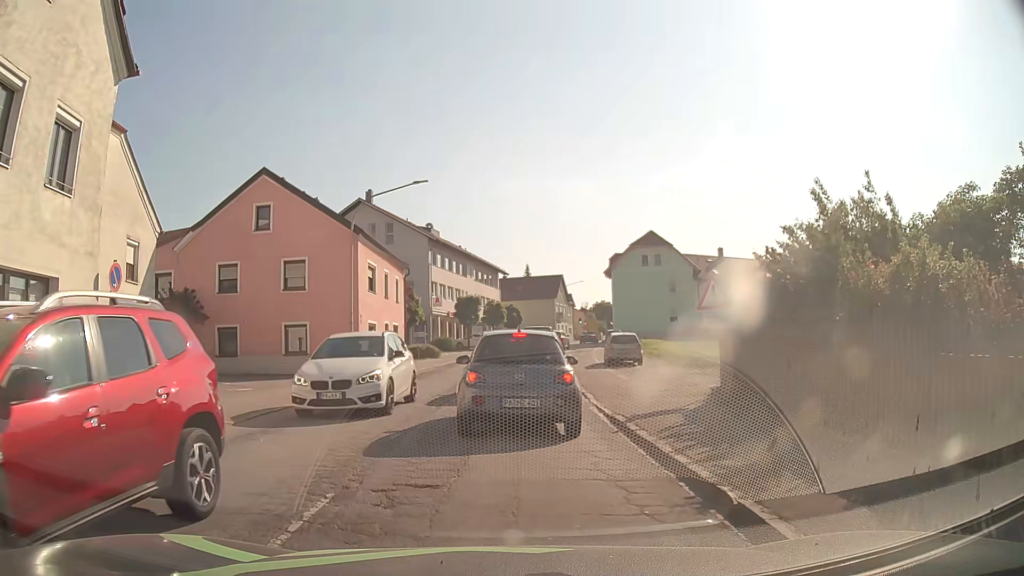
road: secondary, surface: asphalt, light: Day
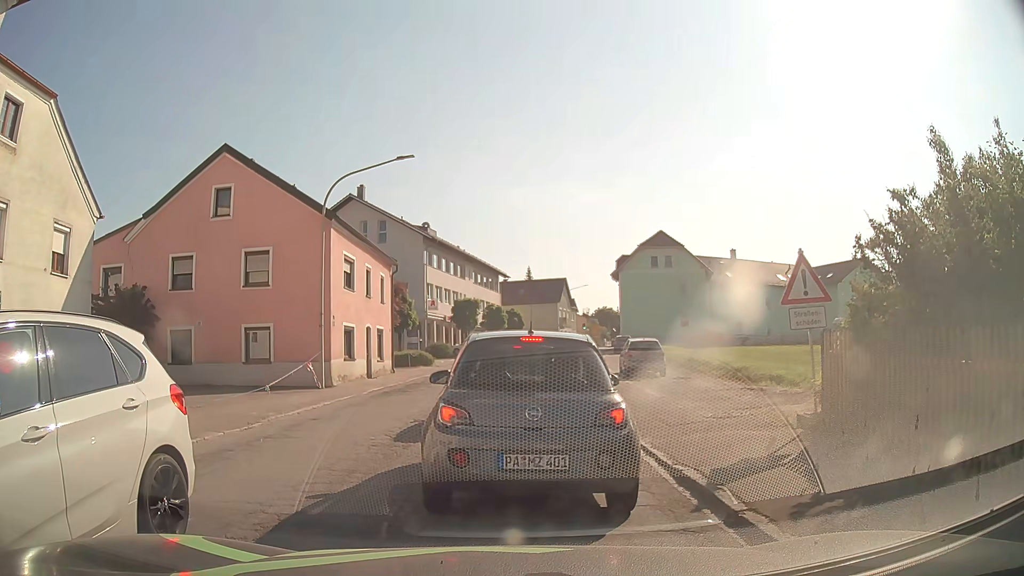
(-0.1, +4.2) m; -1°
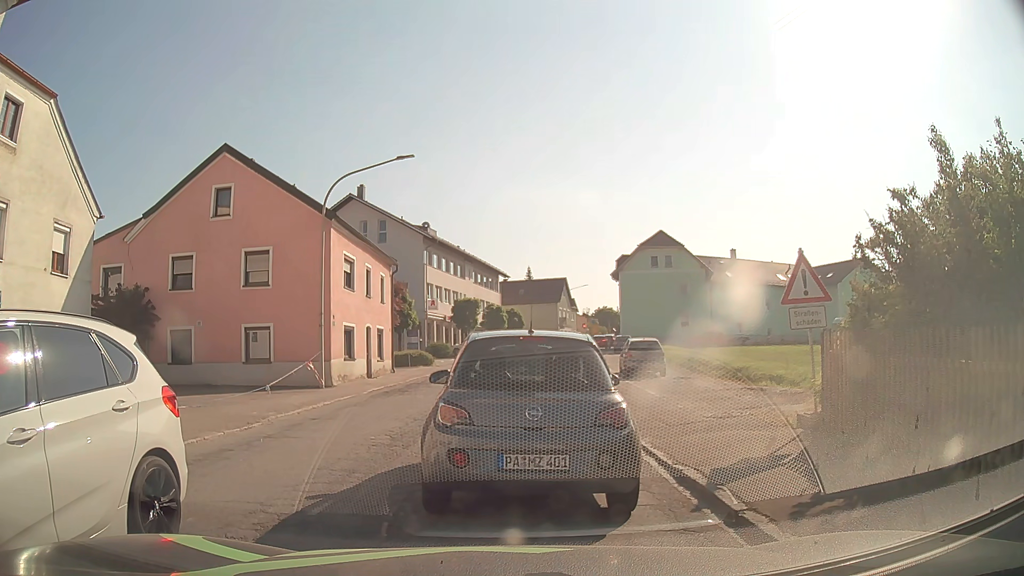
(0.0, +0.1) m; 0°
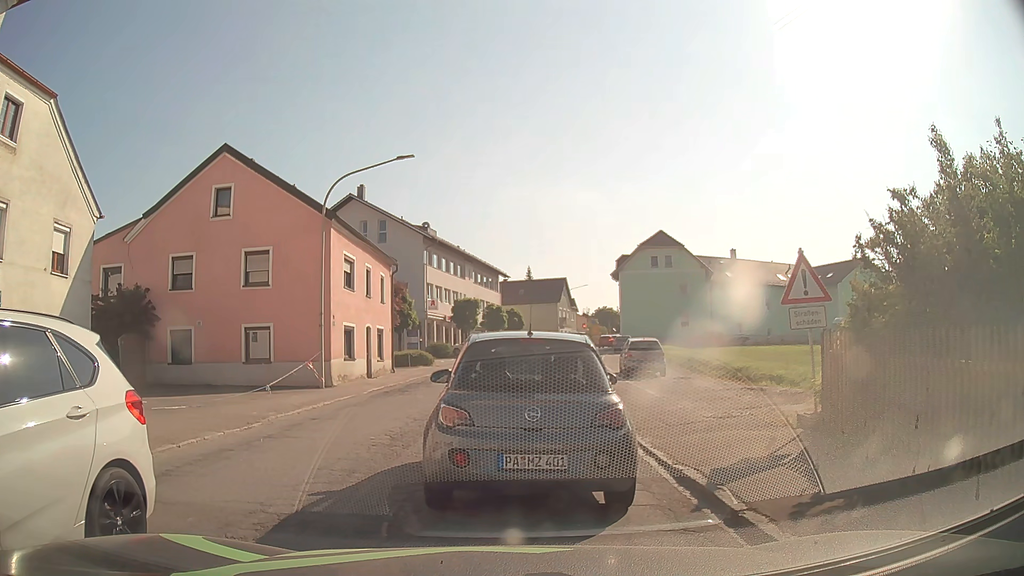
(0.0, 0.0) m; 0°
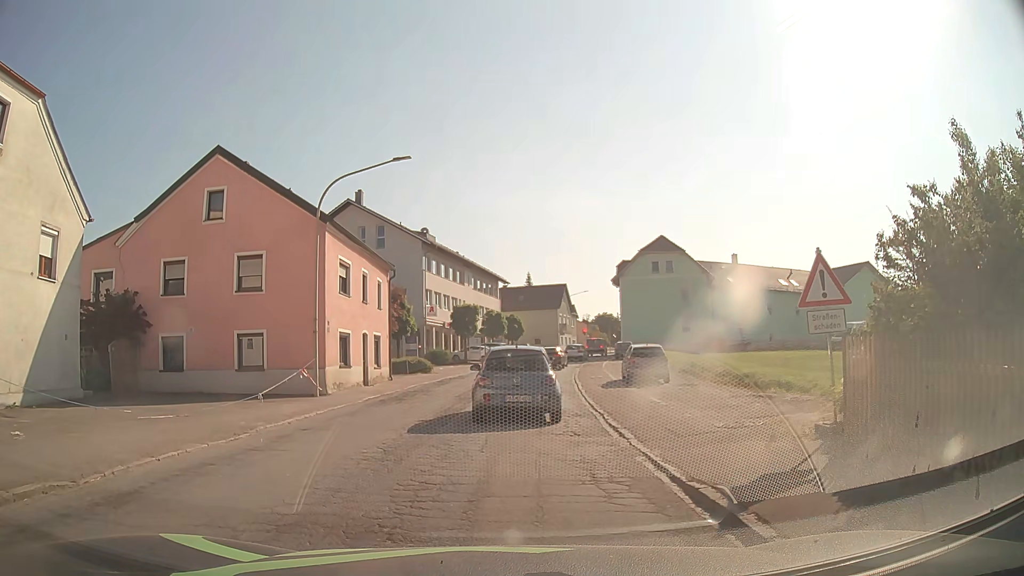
(0.0, +0.7) m; -1°
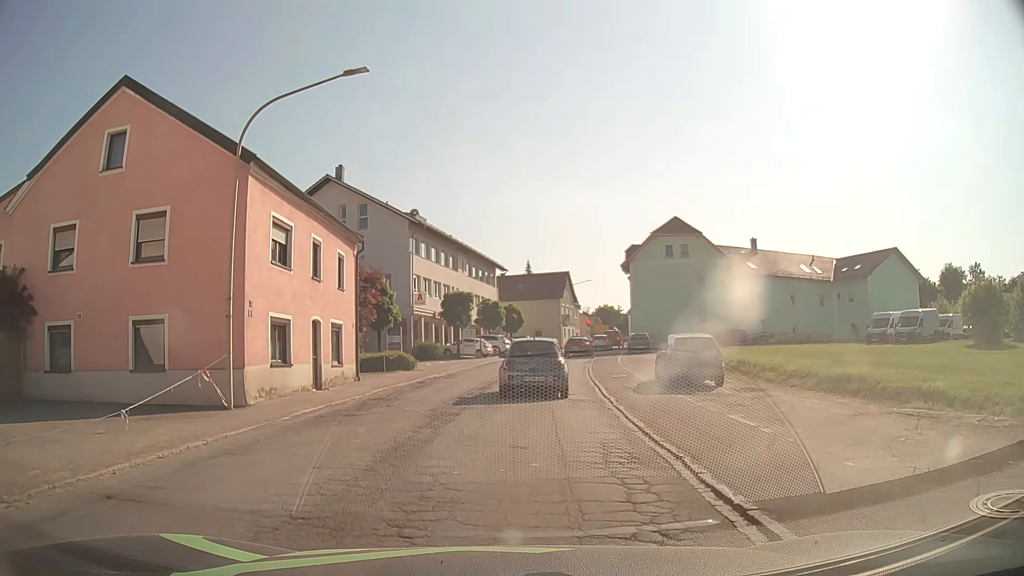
(+0.3, +6.9) m; +3°
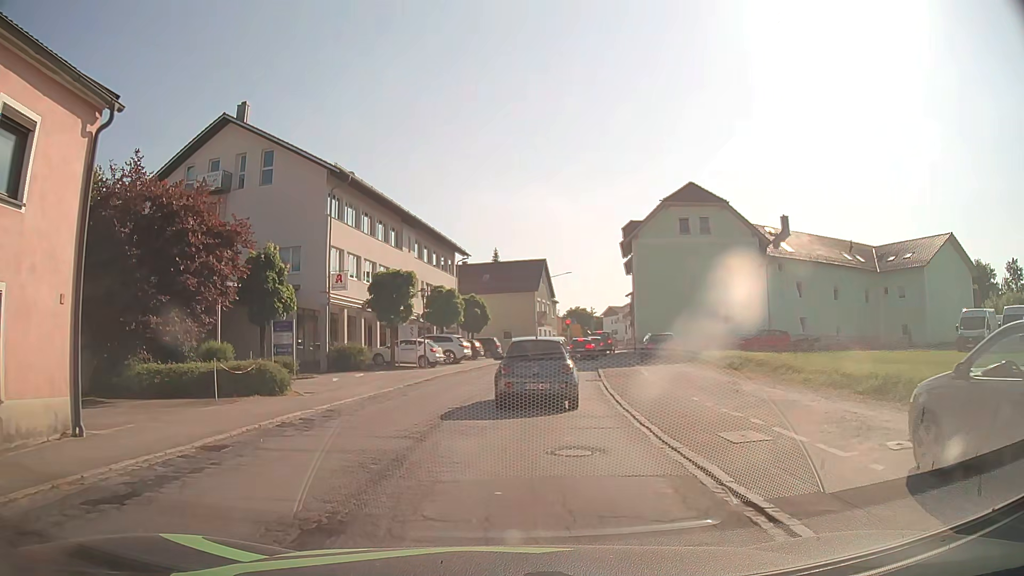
(+0.2, +16.0) m; +2°
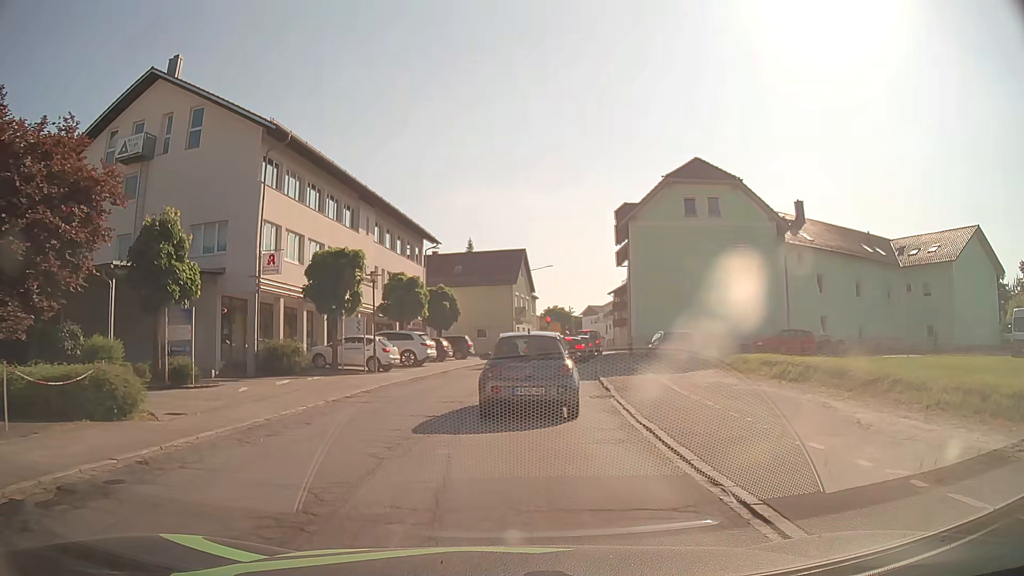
(+0.1, +7.1) m; +2°
(0, +10) (+1, +20) (+2, +30) (+4, +40) (+5, +50) (+7, +59) (+10, +69) (+11, +79) (+6, +87) (-4, +89) m
